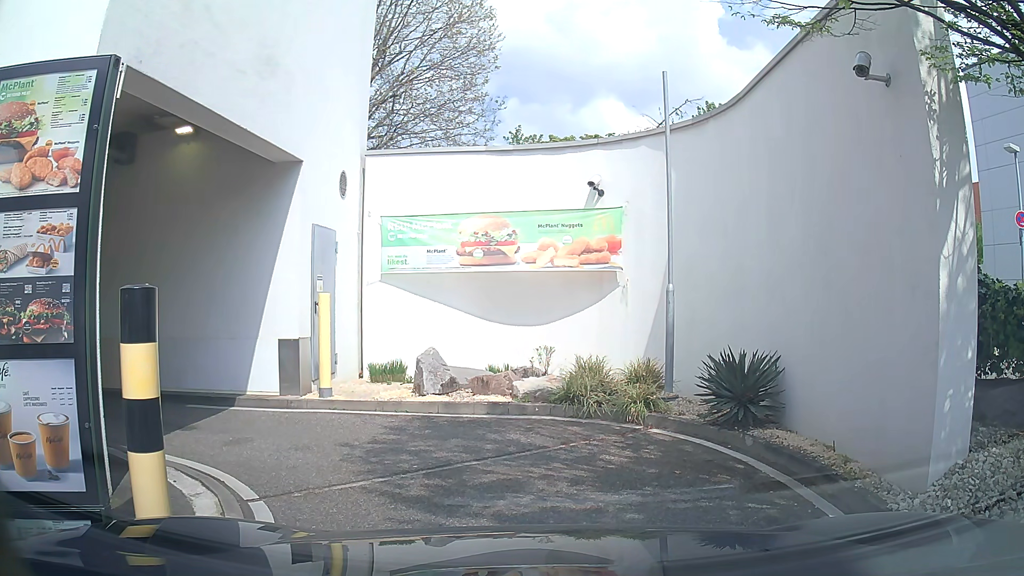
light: Day
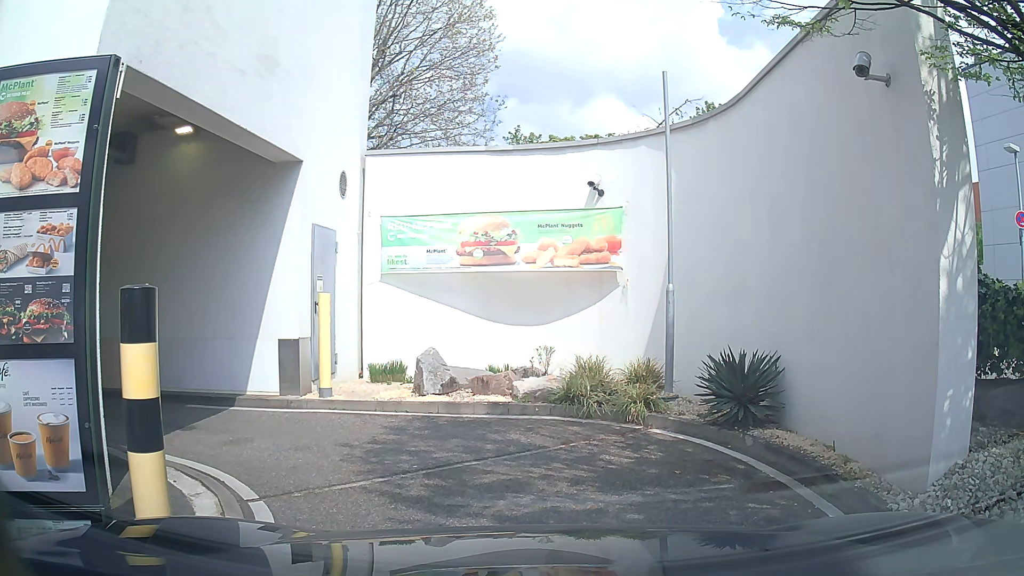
(0.0, 0.0) m; 0°
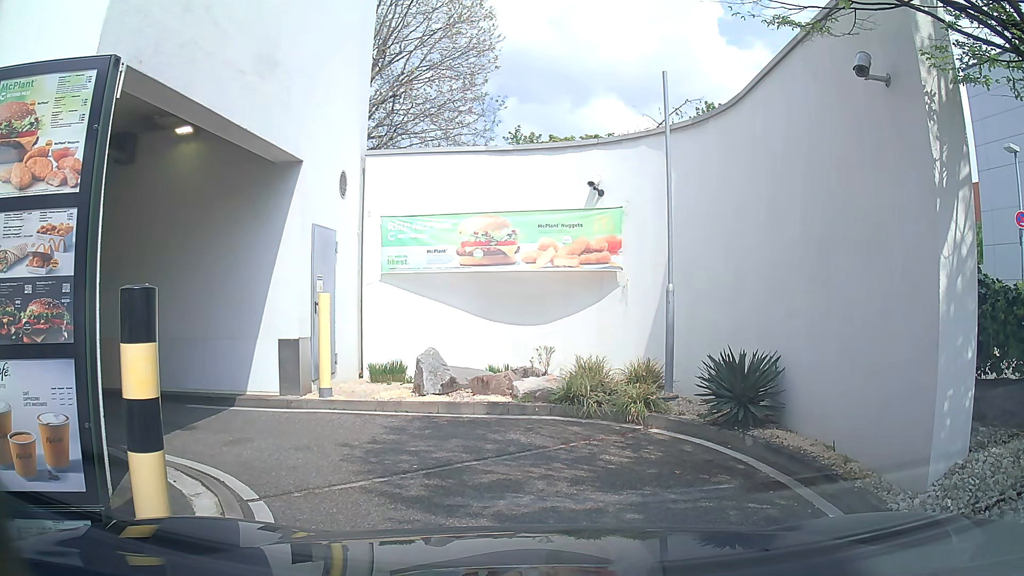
(0.0, 0.0) m; 0°
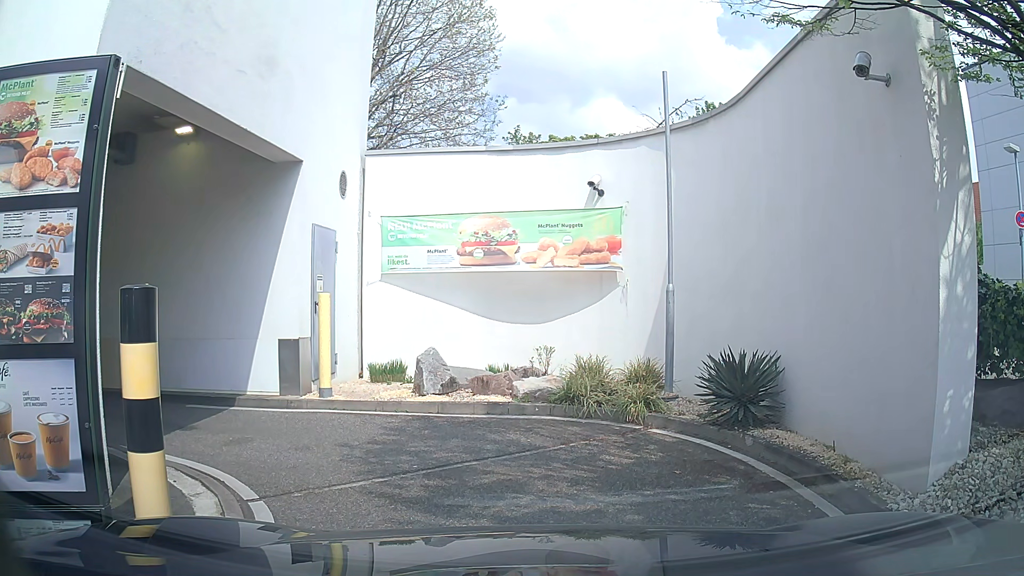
(0.0, 0.0) m; 0°
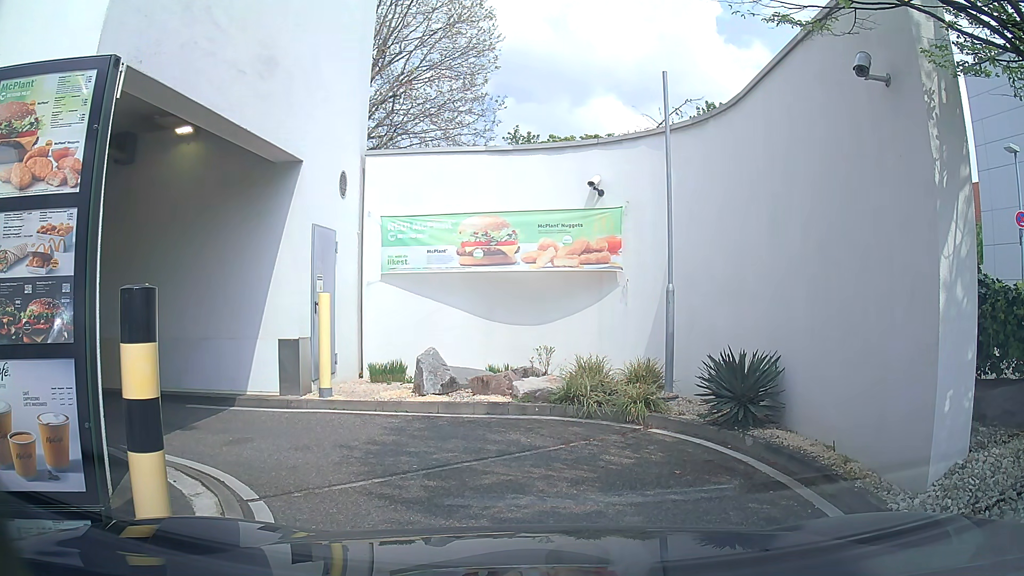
(0.0, 0.0) m; 0°
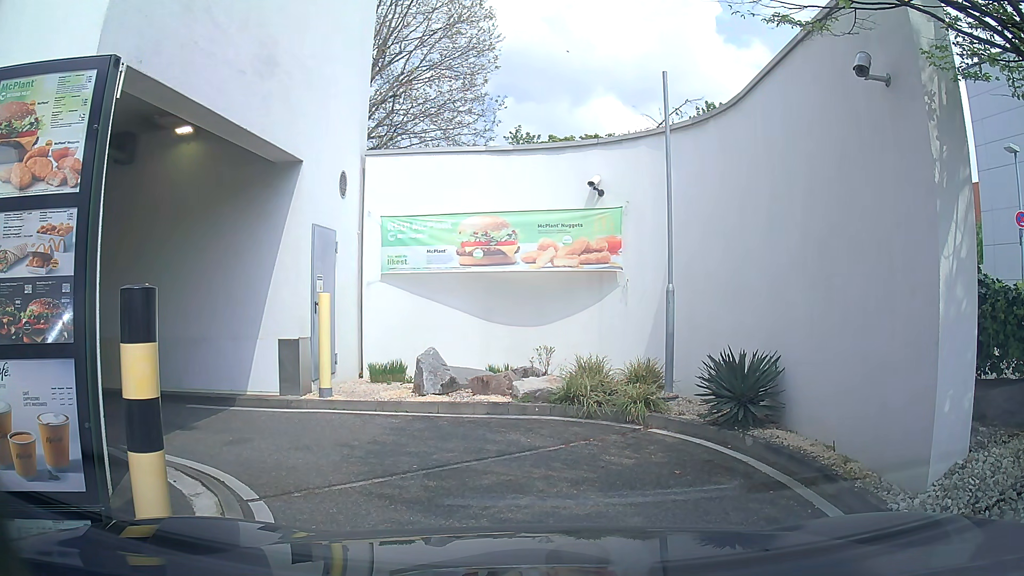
(0.0, 0.0) m; 0°
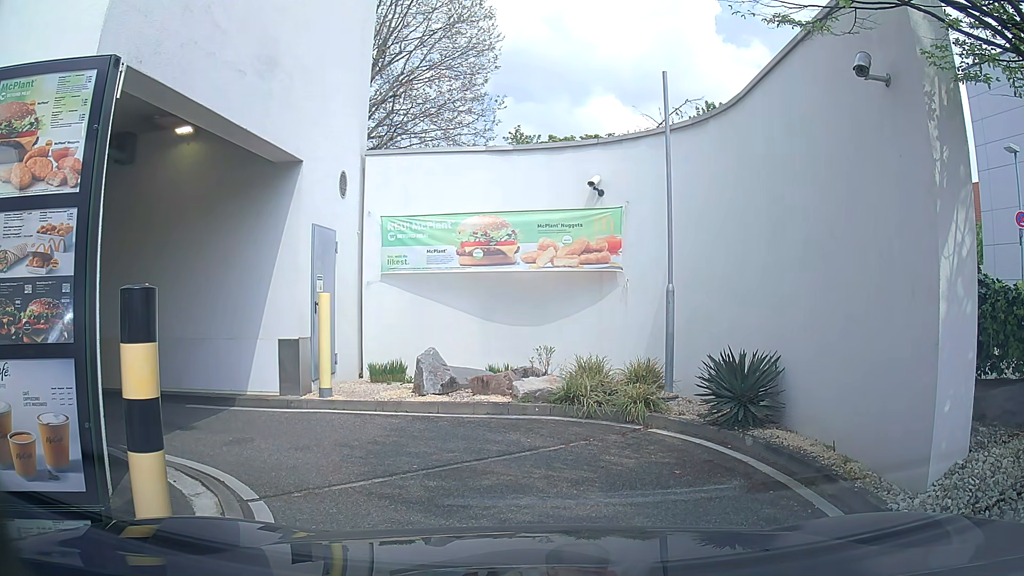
(0.0, 0.0) m; 0°
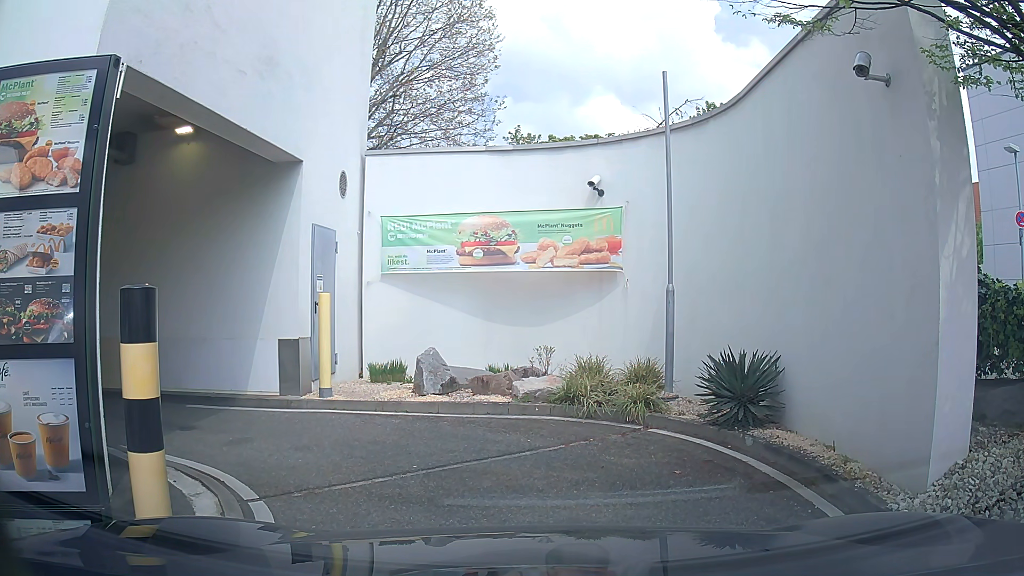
(0.0, 0.0) m; 0°
